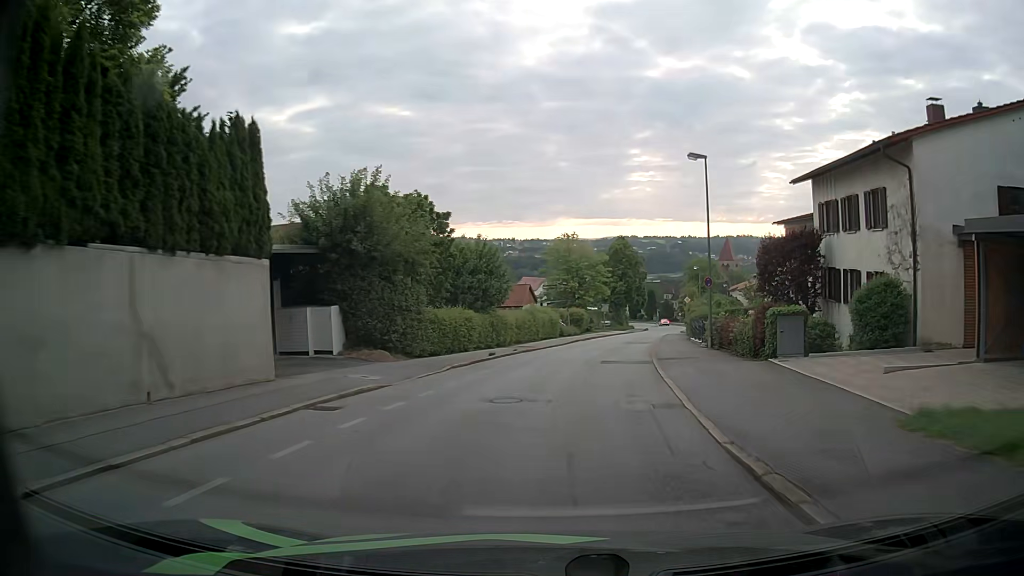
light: Day
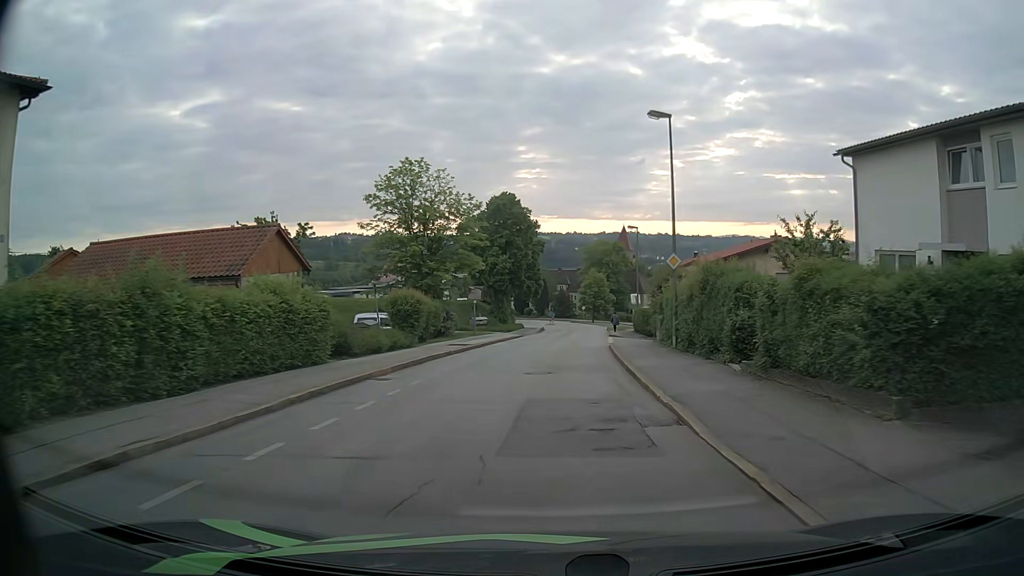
(+3.8, +35.2) m; +10°
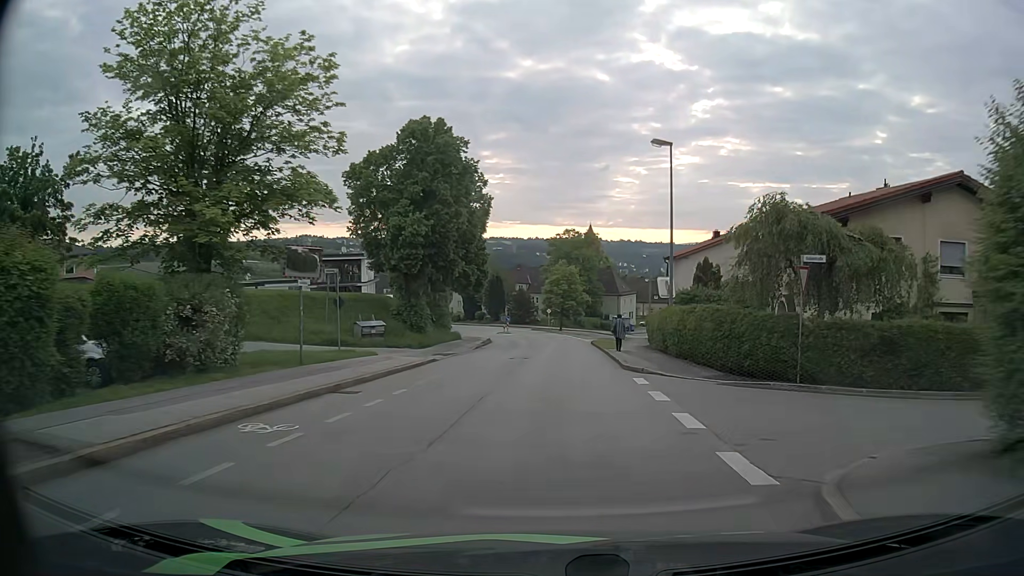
(+0.8, +26.7) m; +4°
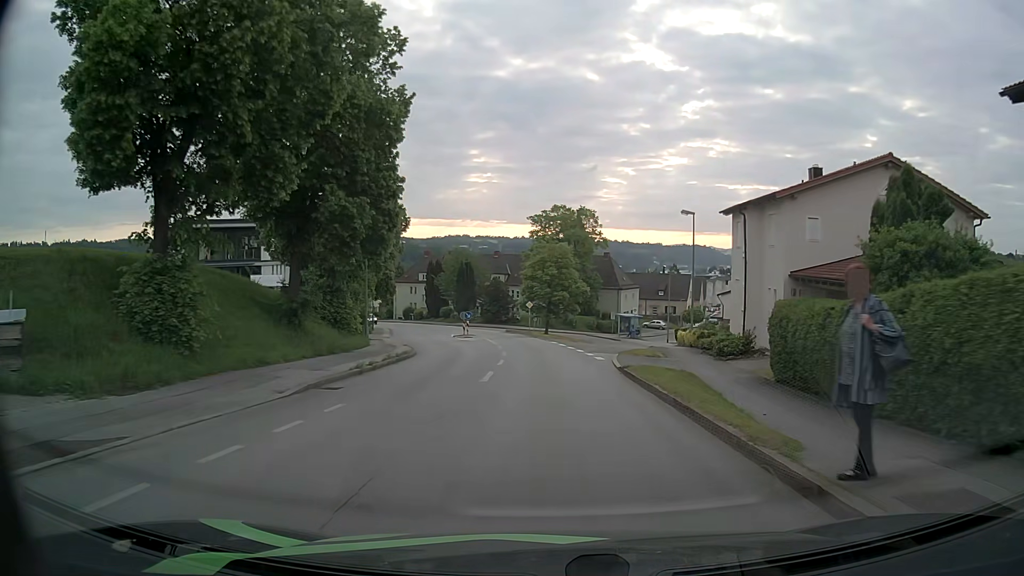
(+0.2, +25.1) m; +1°
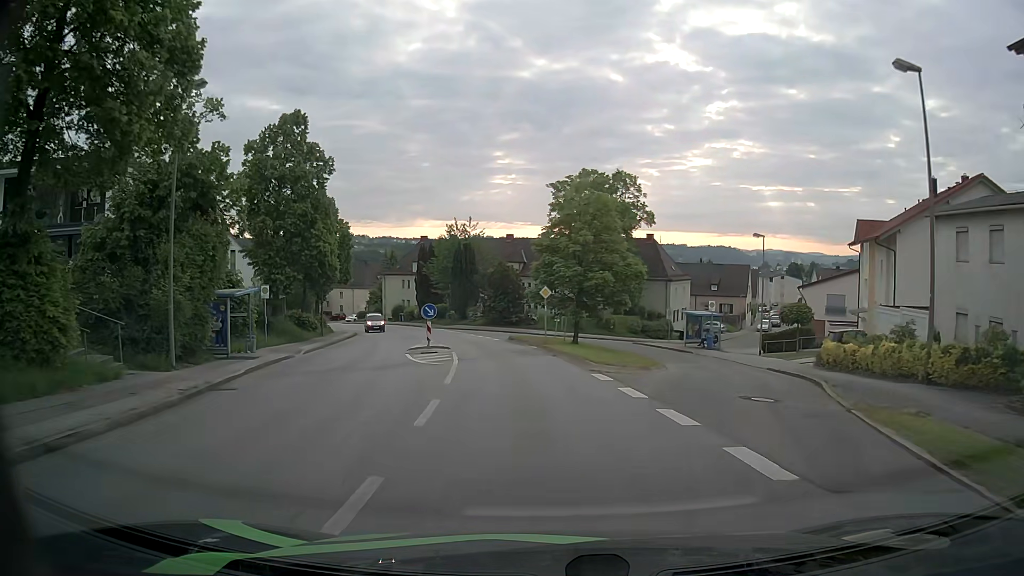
(-0.4, +24.3) m; -2°
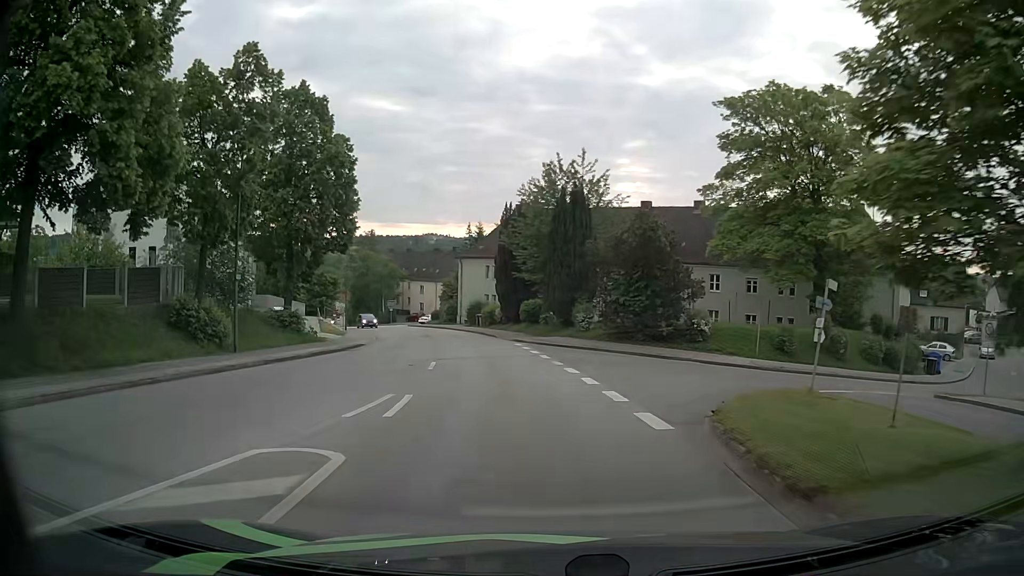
(-2.5, +30.8) m; -10°
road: residential
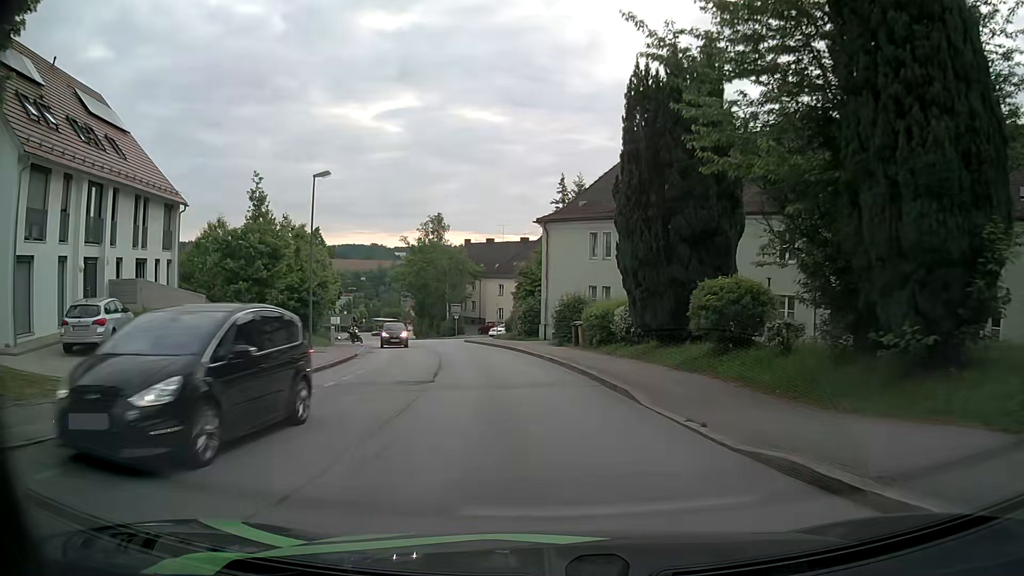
(-2.8, +29.9) m; -9°
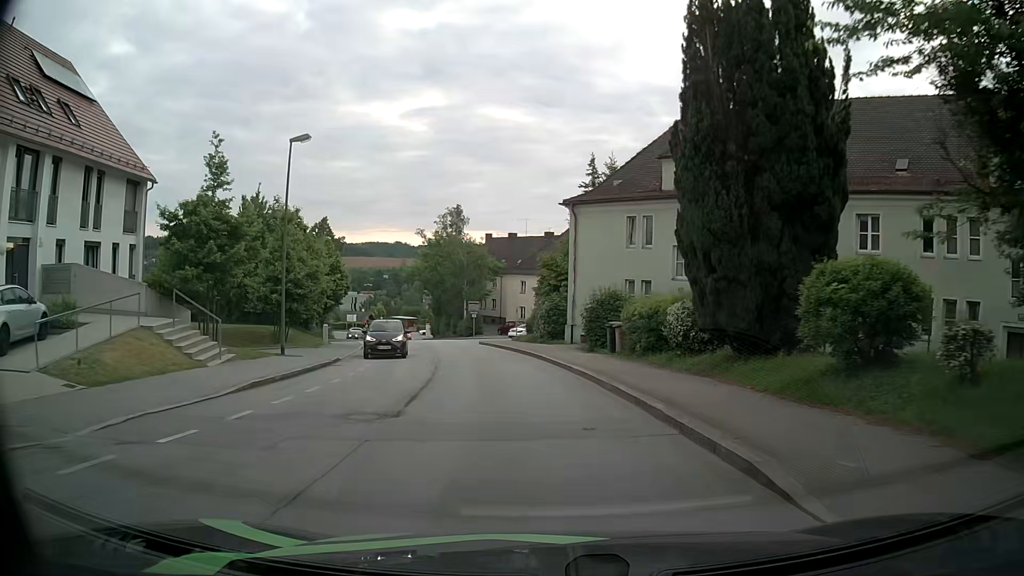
(-0.1, +5.9) m; -1°
(0, +10) (-2, +20) (-4, +30) (-6, +39) (-8, +49) (-6, +59) (+1, +66) (+9, +72) (+16, +79) (+24, +86) m
